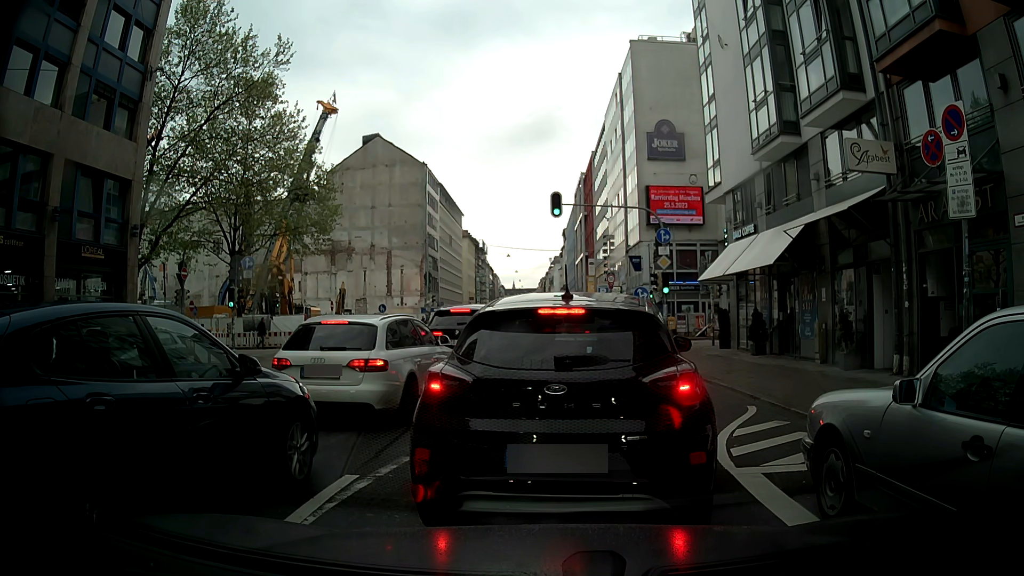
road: secondary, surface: asphalt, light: Day
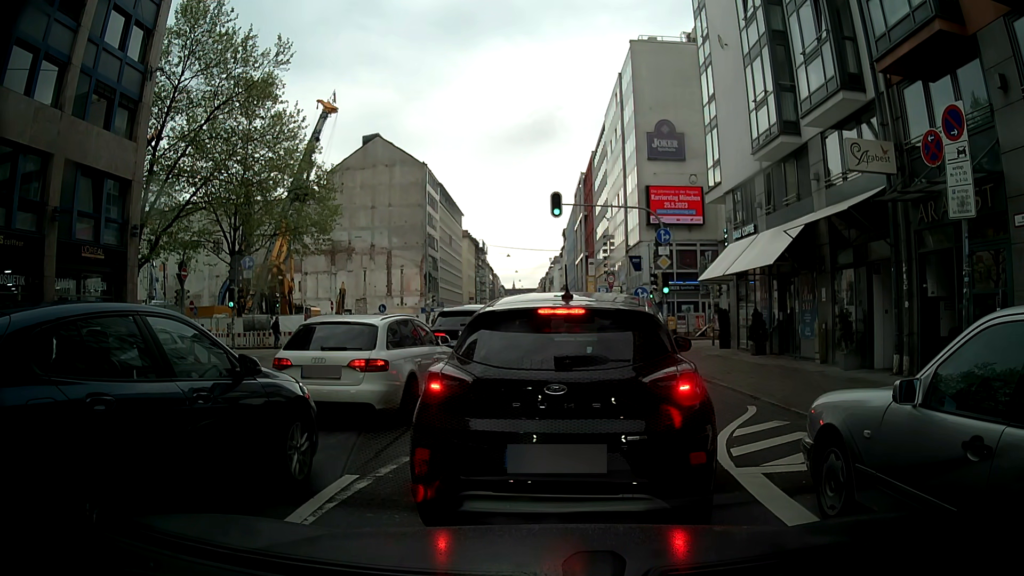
(0.0, 0.0) m; 0°
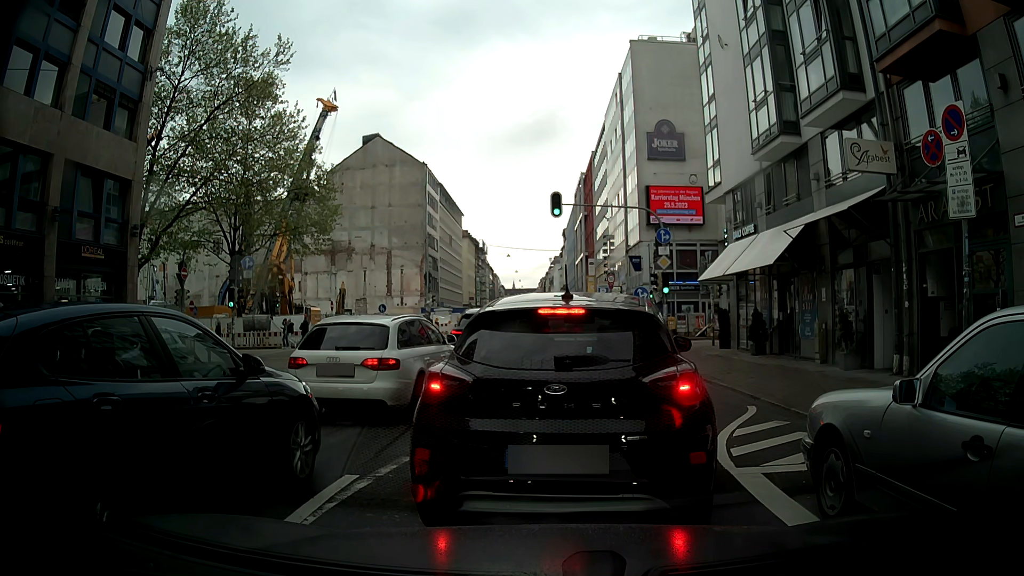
(0.0, 0.0) m; 0°
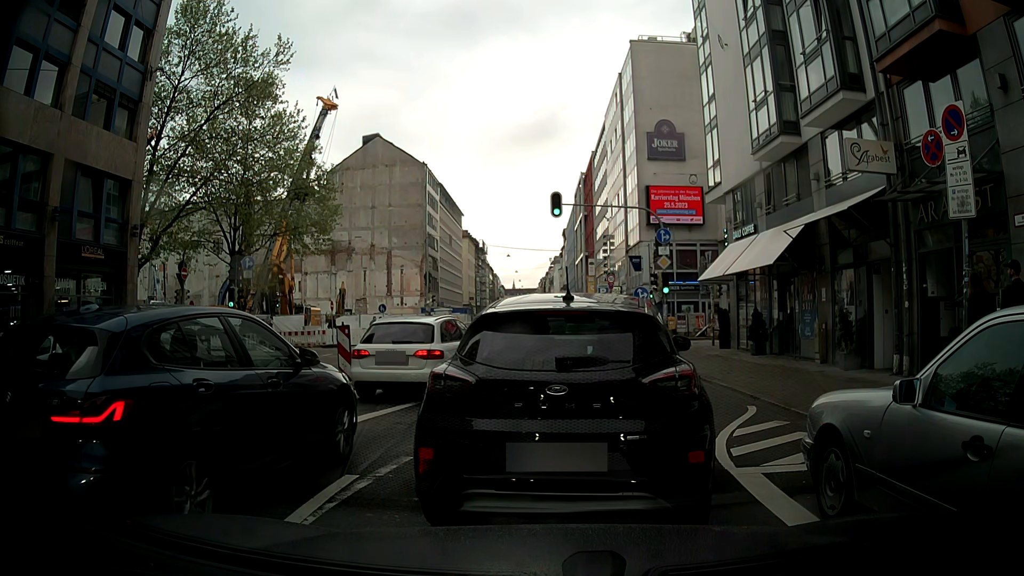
(0.0, 0.0) m; 0°
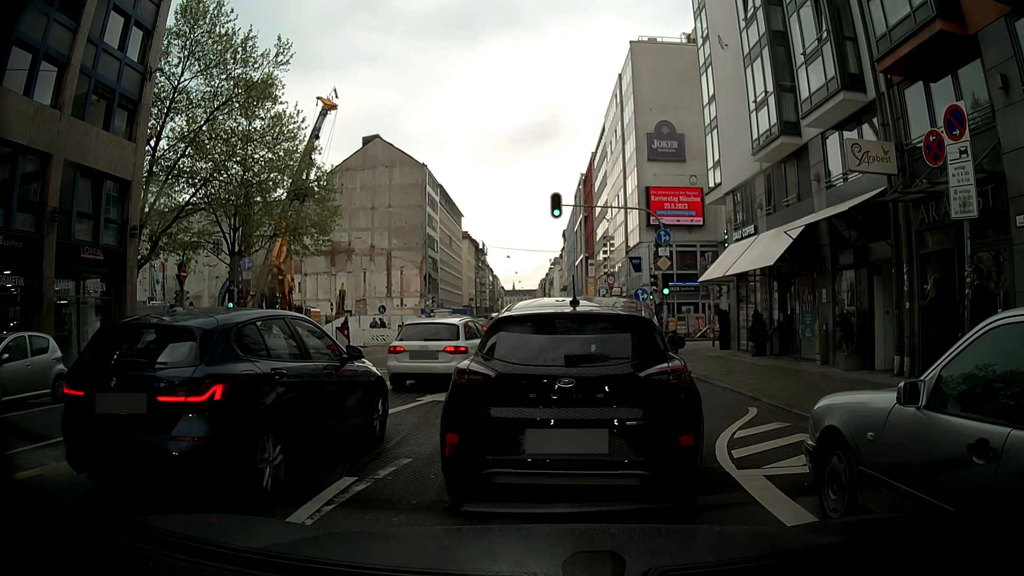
(0.0, 0.0) m; 0°
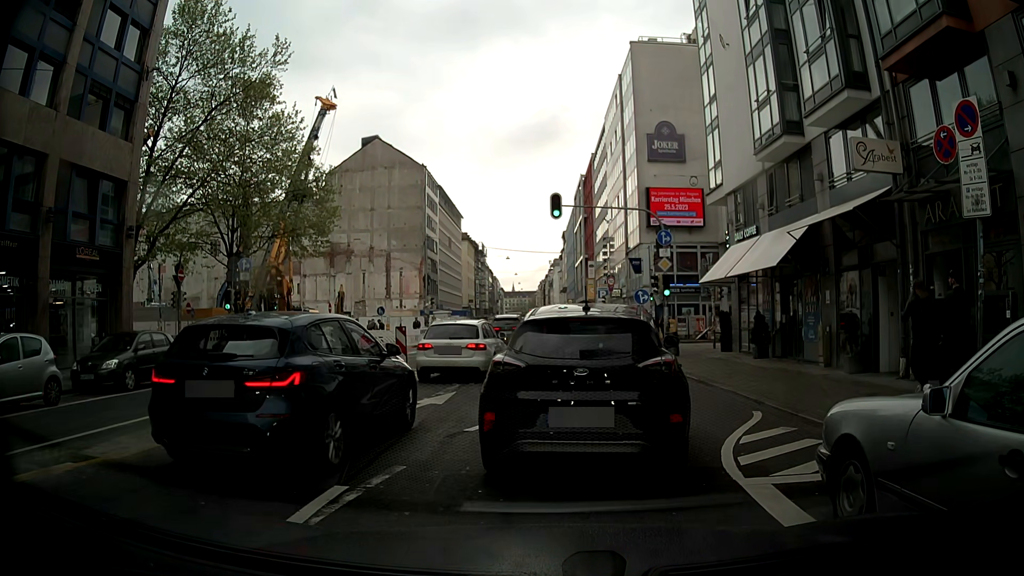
(0.0, +0.3) m; 0°
